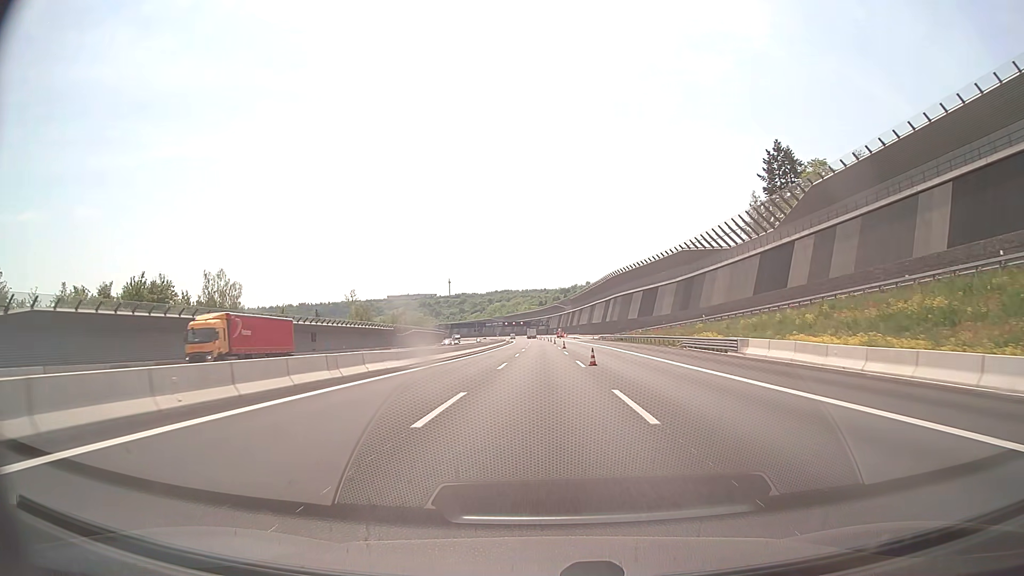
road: motorway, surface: asphalt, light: Day
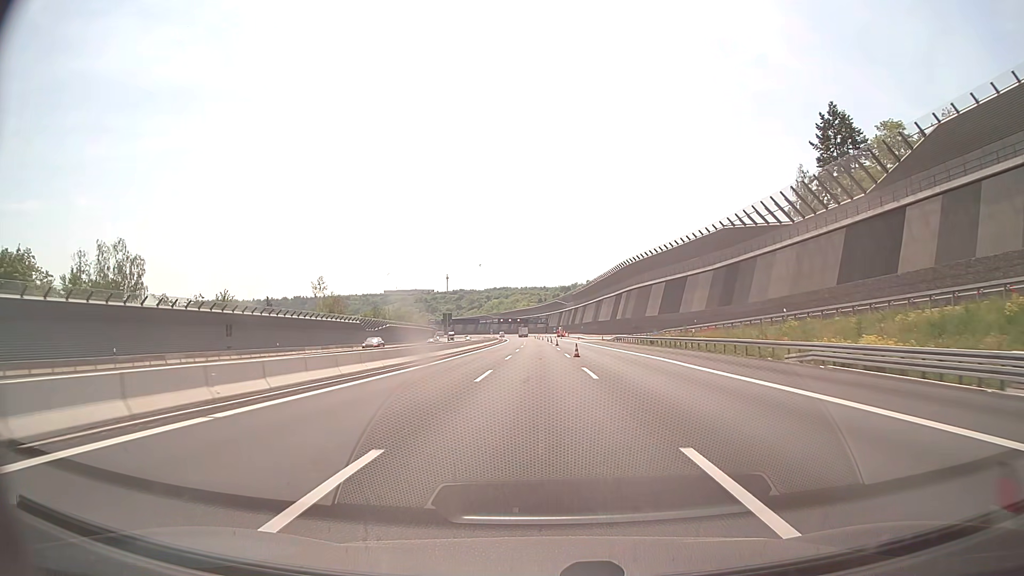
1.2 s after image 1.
(-0.1, +26.1) m; 0°
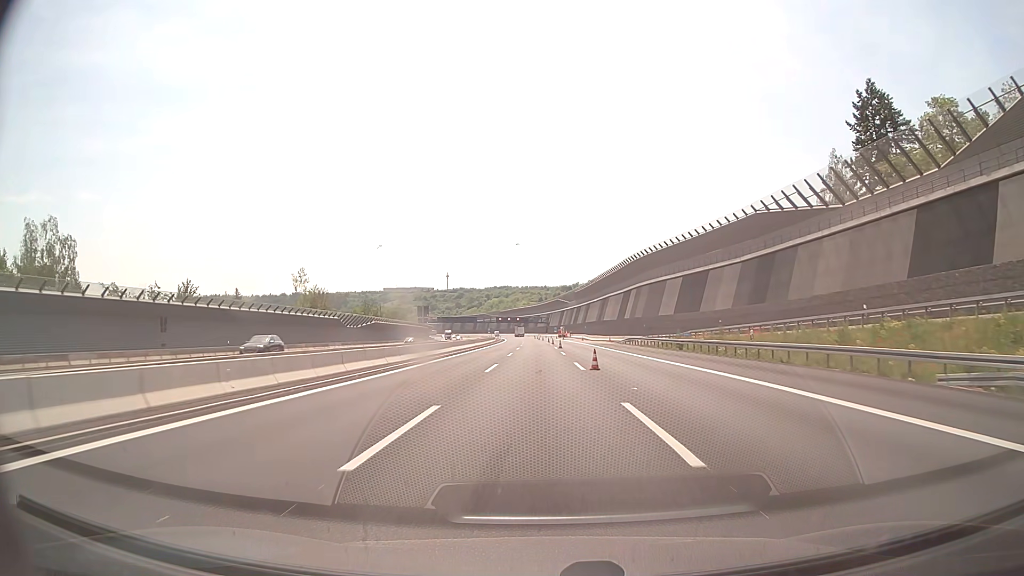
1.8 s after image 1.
(0.0, +13.1) m; 0°
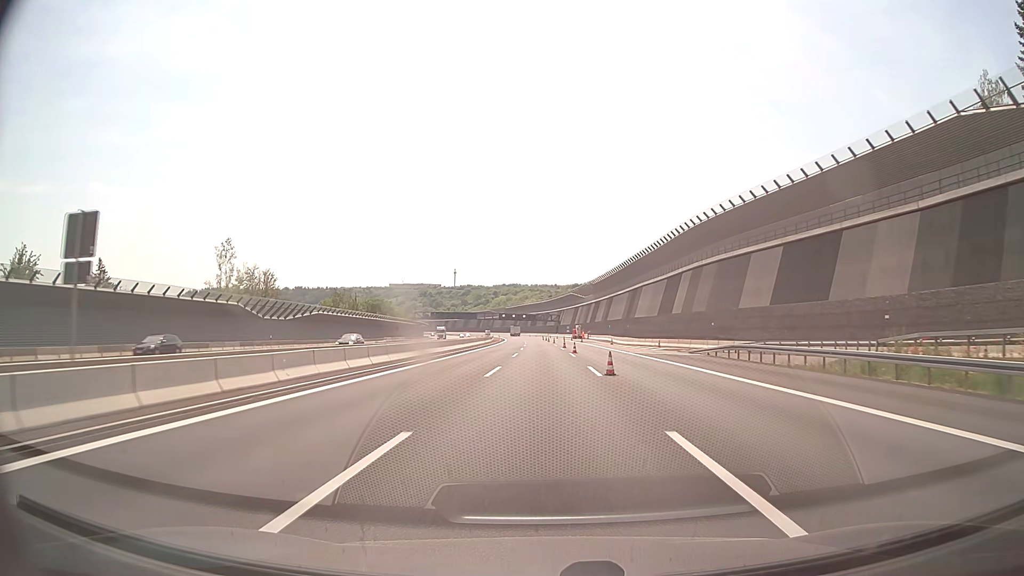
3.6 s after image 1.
(-0.2, +39.3) m; -1°
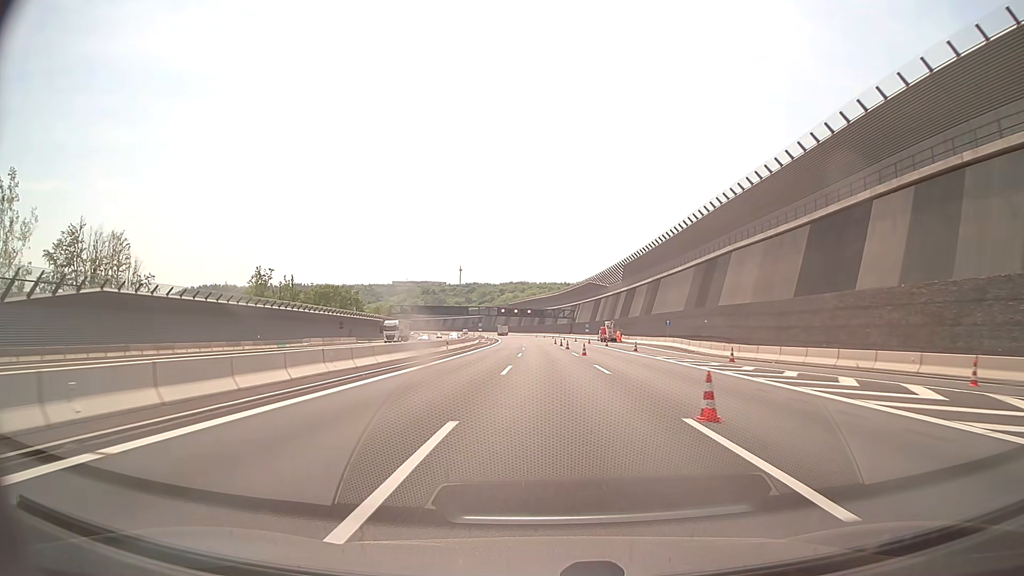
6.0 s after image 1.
(-0.5, +52.3) m; -1°
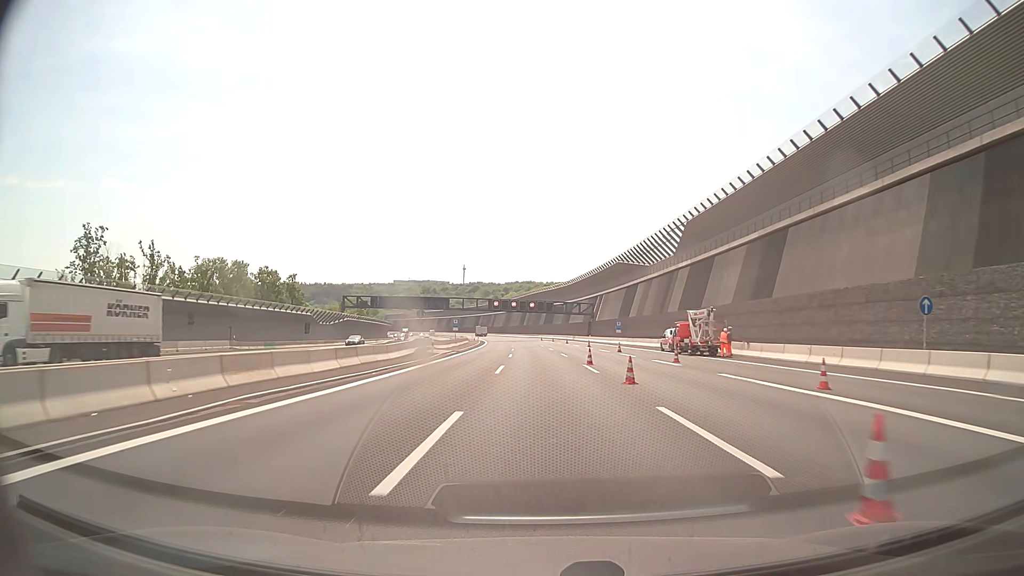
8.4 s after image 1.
(-0.2, +52.3) m; -1°
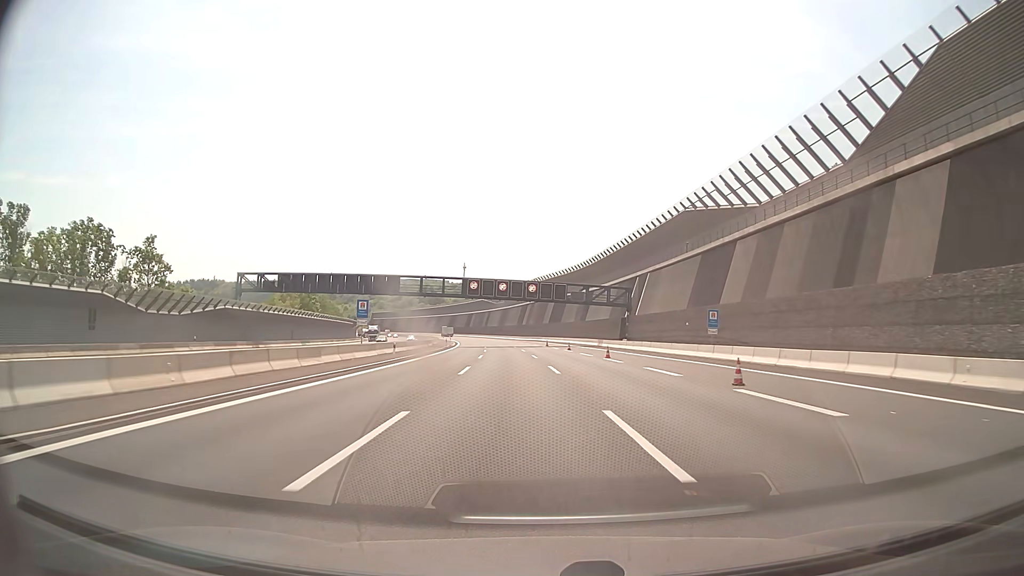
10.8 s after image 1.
(-0.5, +53.9) m; 0°
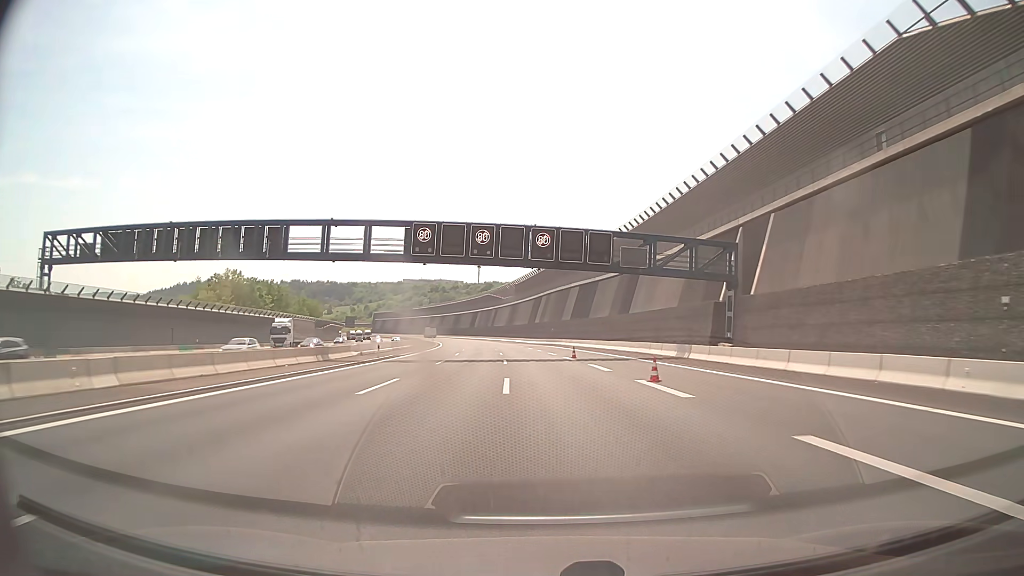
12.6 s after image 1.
(-0.1, +44.2) m; -1°
(0, +10) (0, +20) (-1, +30) (-1, +40) (-2, +50) (-3, +60) (-3, +70) (-4, +80) (-6, +90) (-7, +100) m
